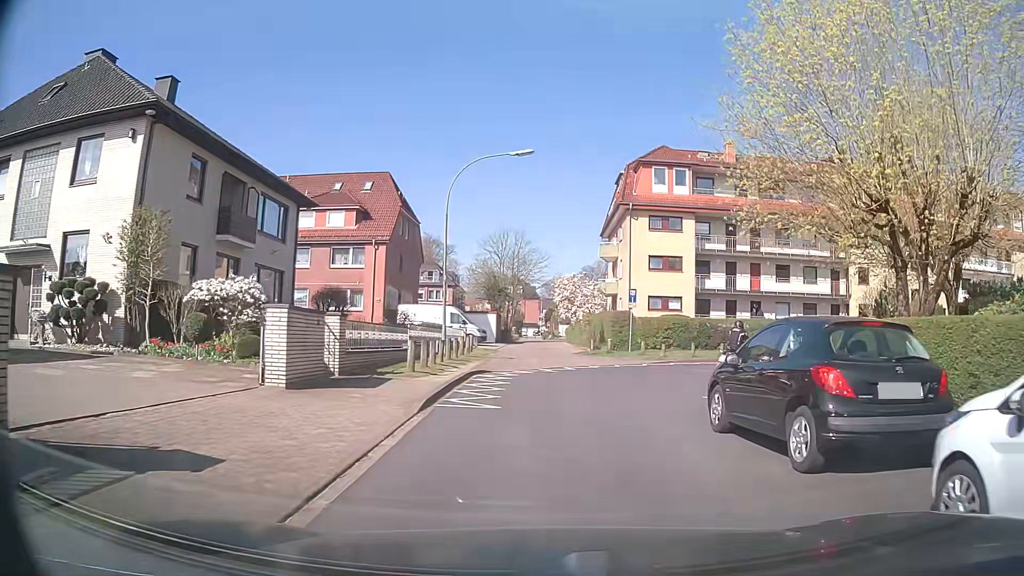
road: residential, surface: asphalt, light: Day
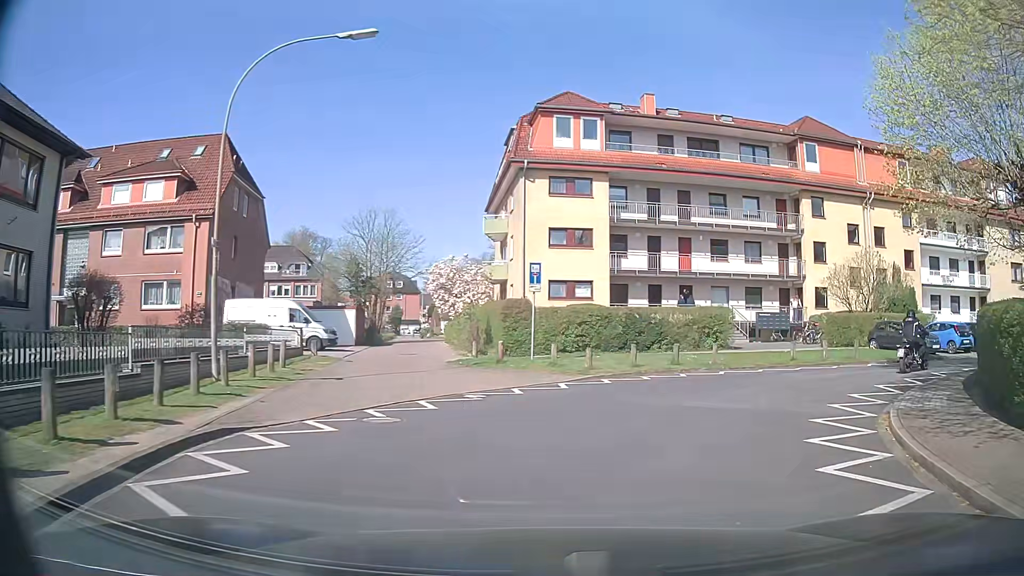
(+0.6, +10.9) m; +10°
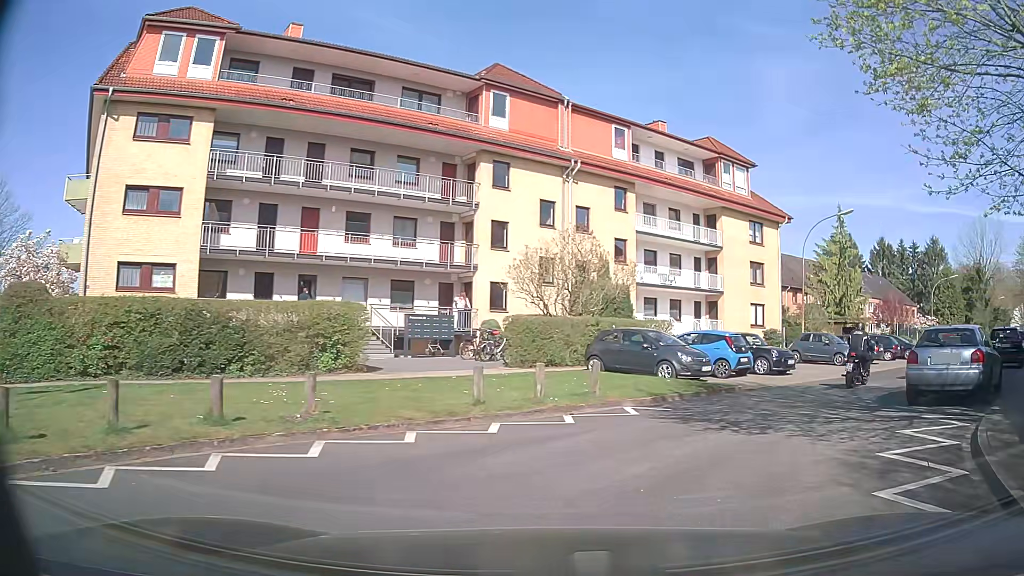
(+2.6, +11.1) m; +30°
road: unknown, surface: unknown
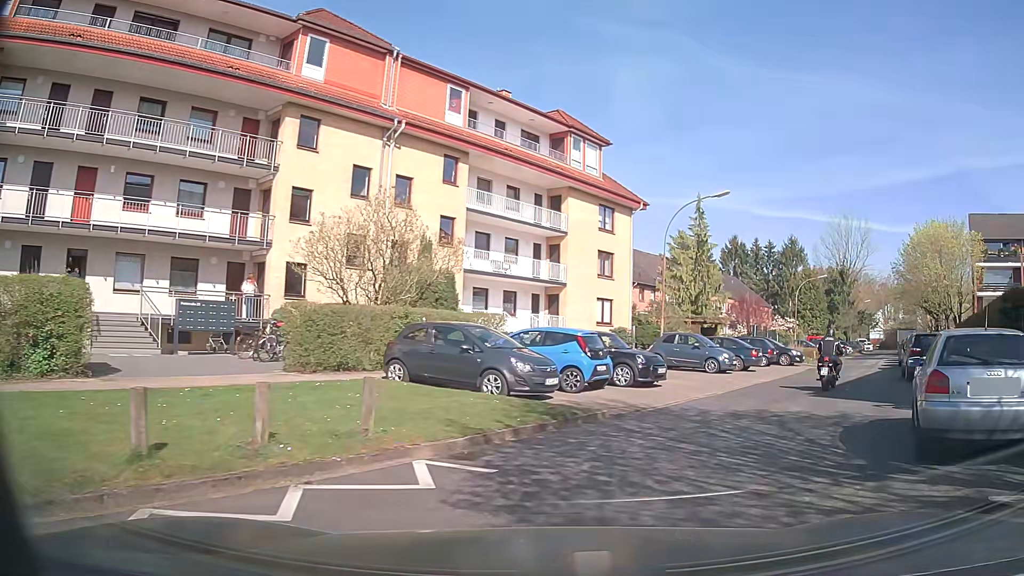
(+0.6, +5.7) m; +13°
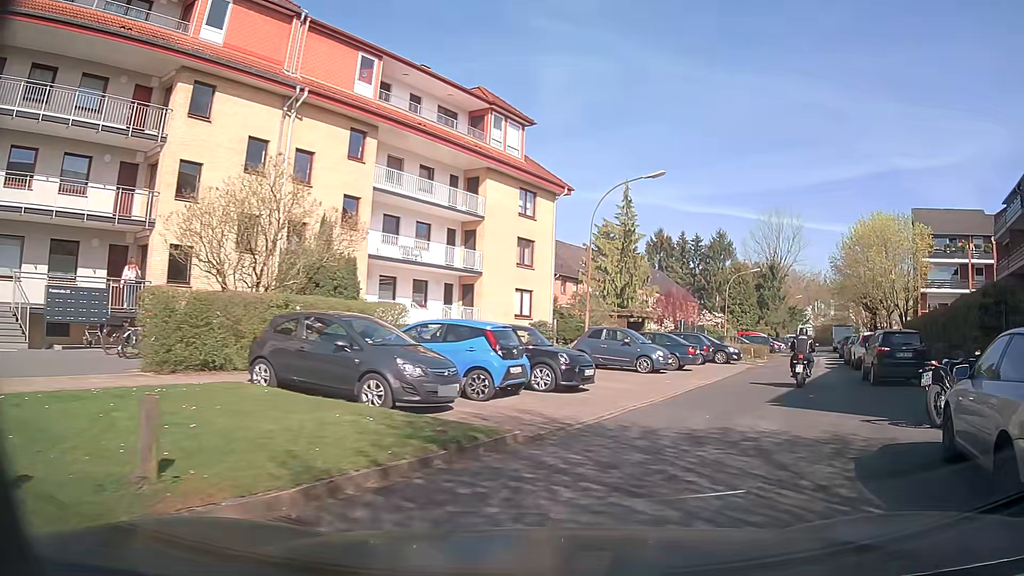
(+0.2, +3.1) m; +7°
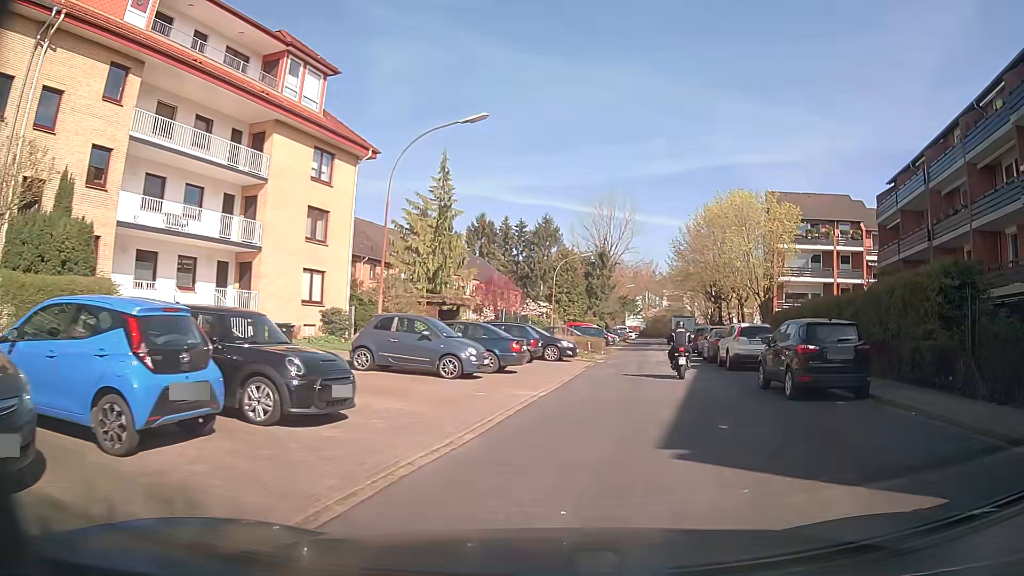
(+0.9, +6.5) m; +16°
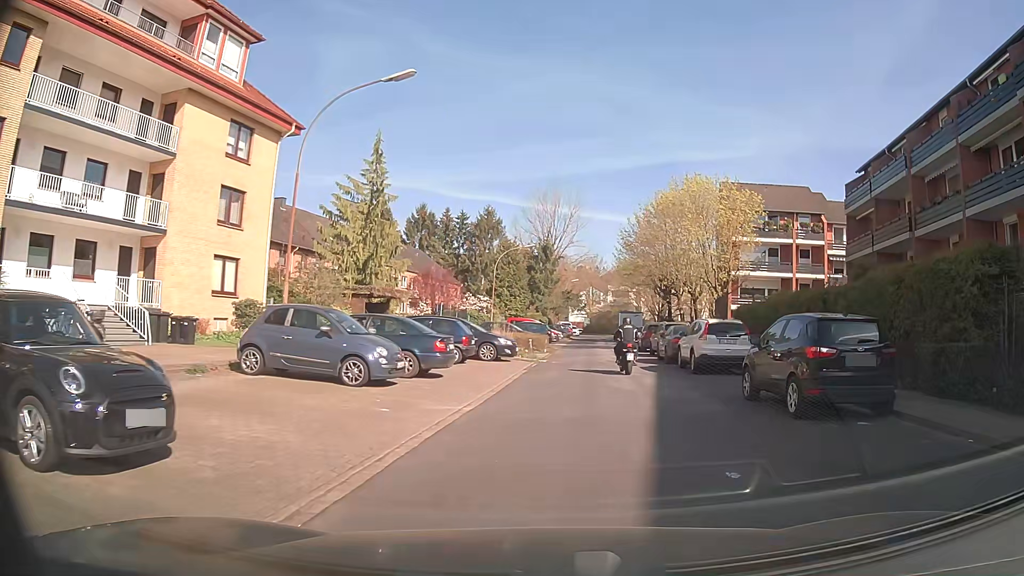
(+0.1, +3.4) m; +4°
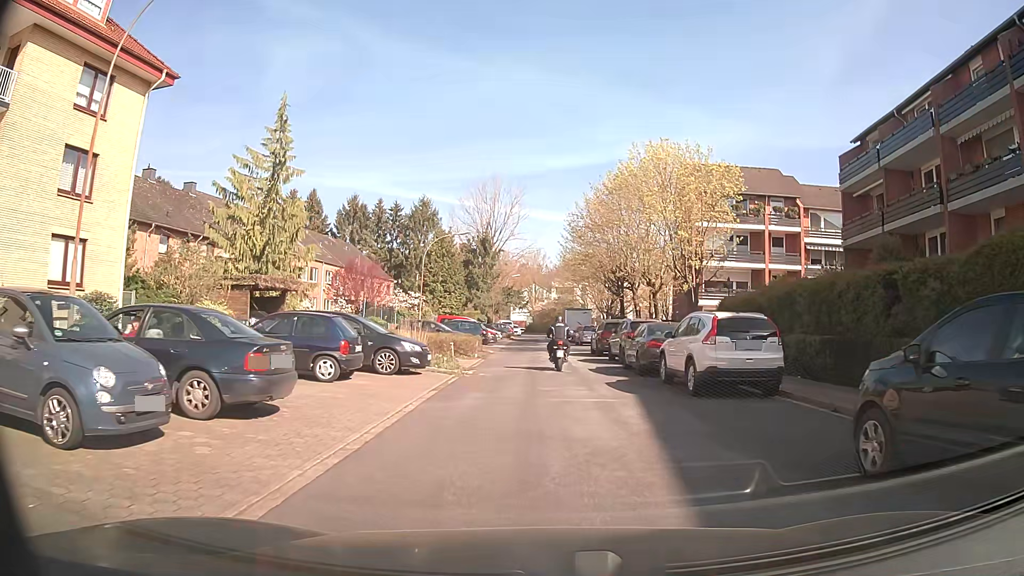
(+0.4, +7.3) m; +5°
(0, +10) (0, +20) (0, +30) (0, +40) (0, +50) (0, +60) (0, +70) (0, +80) (0, +90) (-1, +100) m
